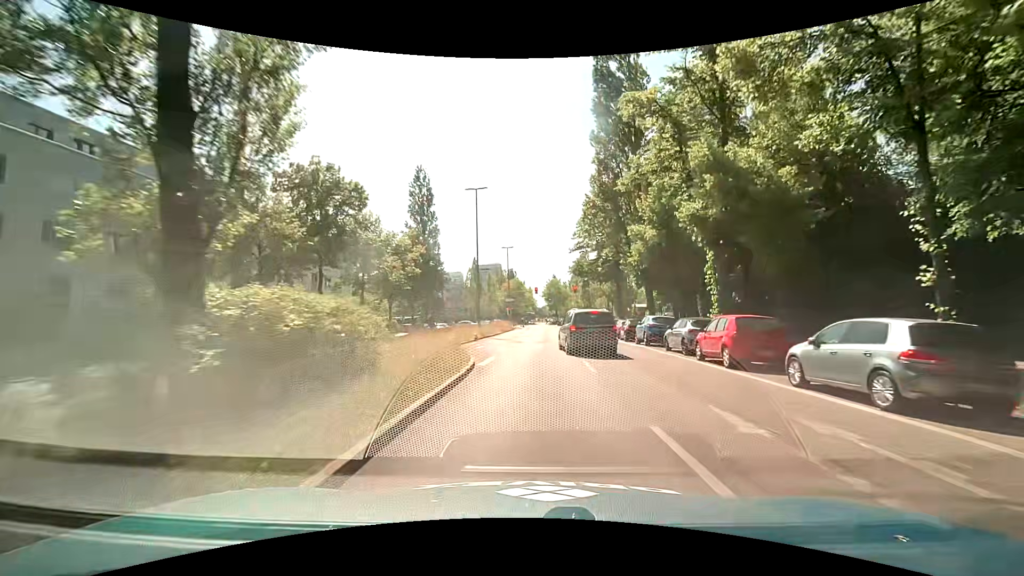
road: secondary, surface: asphalt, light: Day
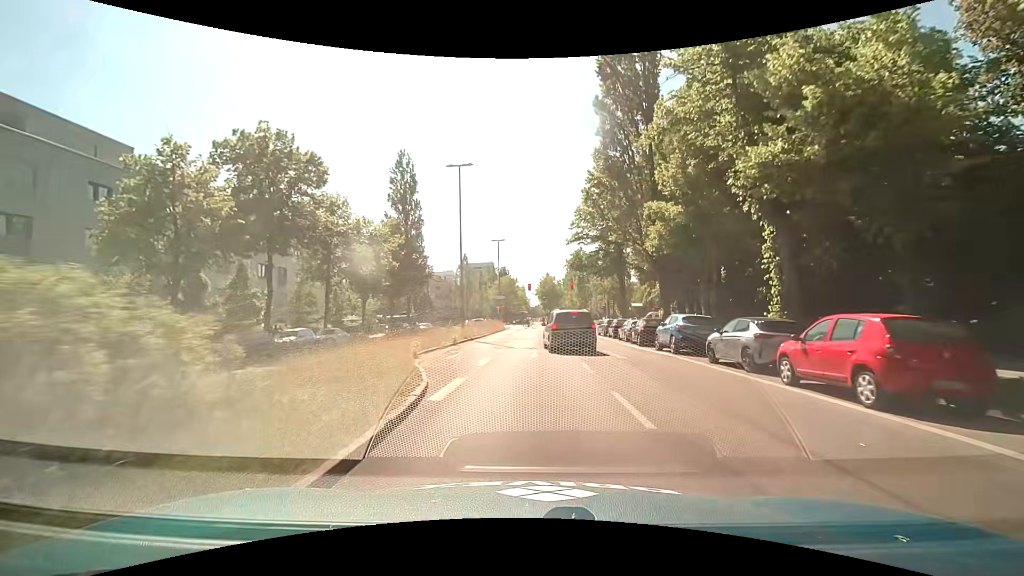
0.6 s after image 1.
(0.0, +6.2) m; +1°
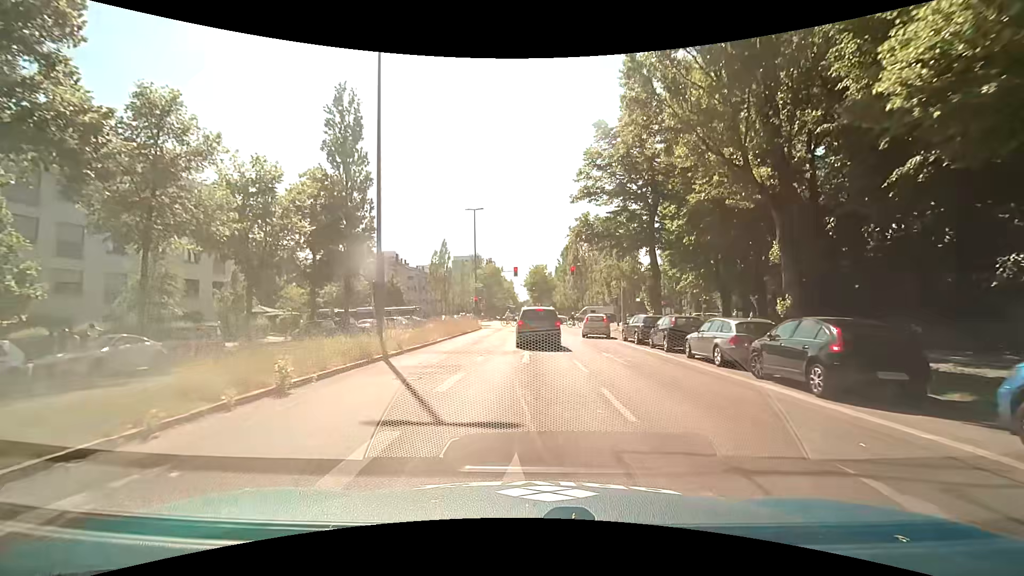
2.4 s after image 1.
(+0.1, +17.1) m; +1°
(0, +10) (0, +20) (0, +30) (0, +40) (0, +50) (+1, +60) (+2, +70) (+4, +80) (+4, +90) (+5, +100) m
